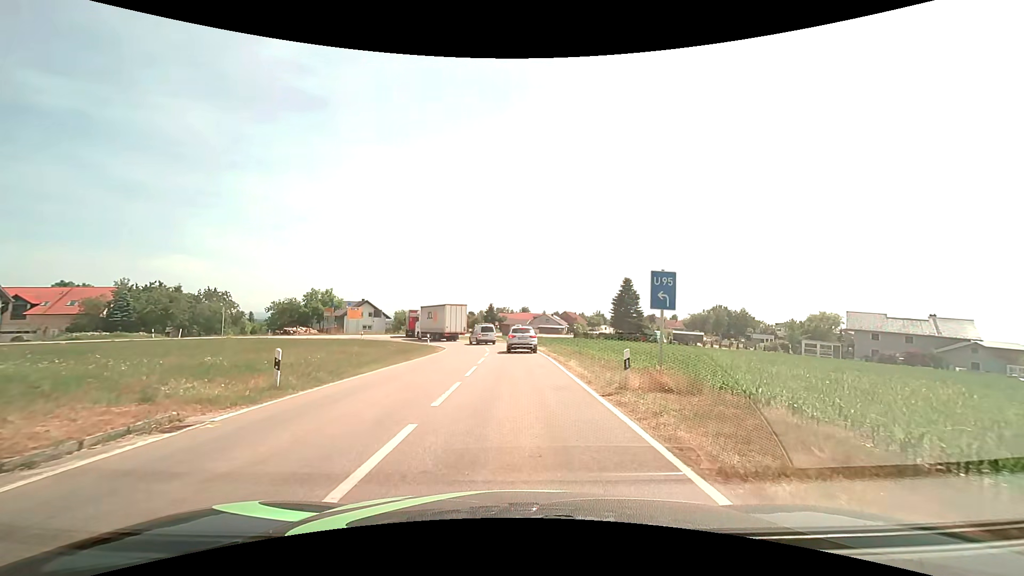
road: tertiary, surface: asphalt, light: Day
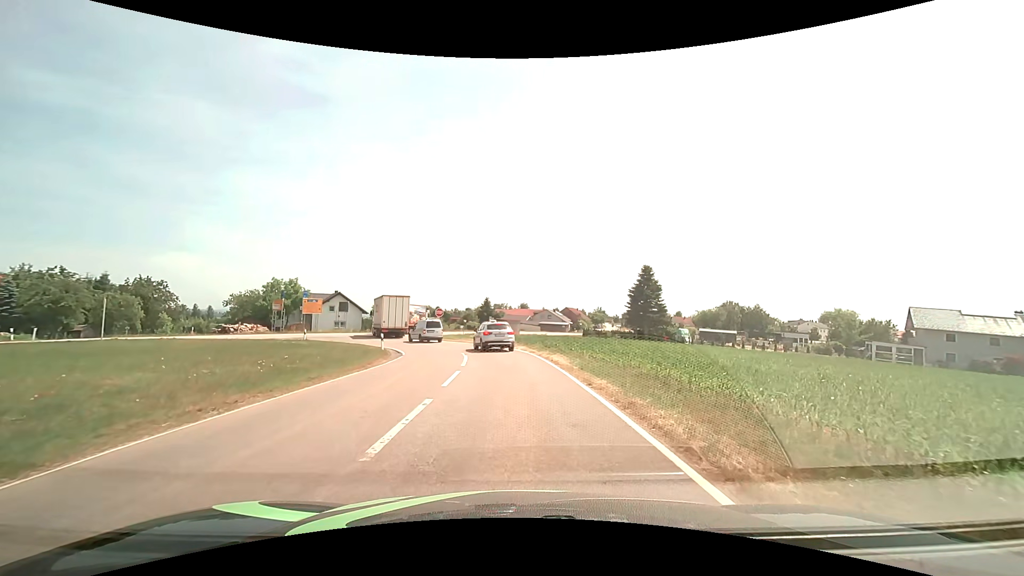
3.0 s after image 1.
(-0.1, +15.4) m; 0°
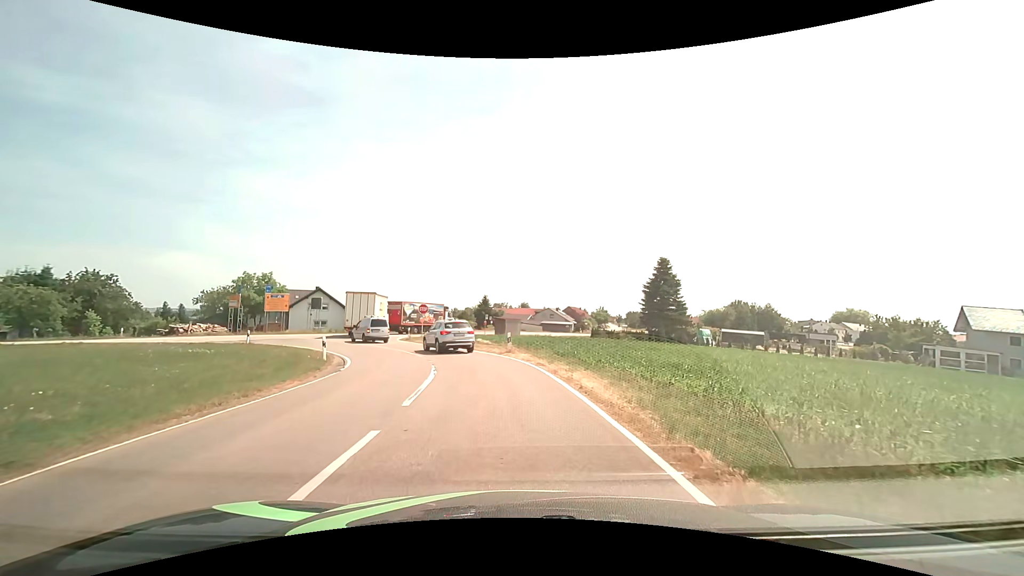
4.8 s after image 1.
(+0.1, +9.1) m; 0°
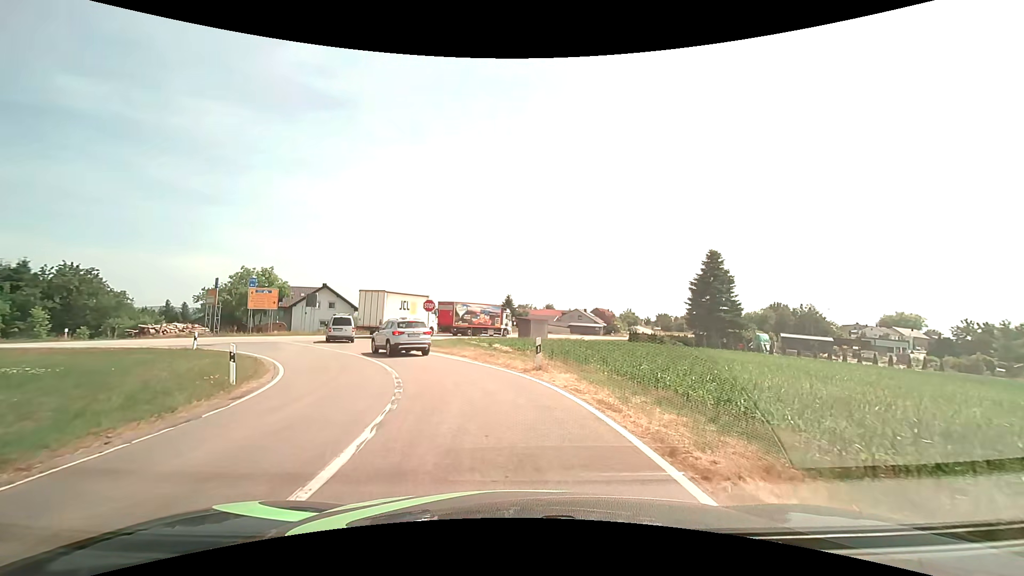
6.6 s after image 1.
(-0.2, +8.7) m; -3°
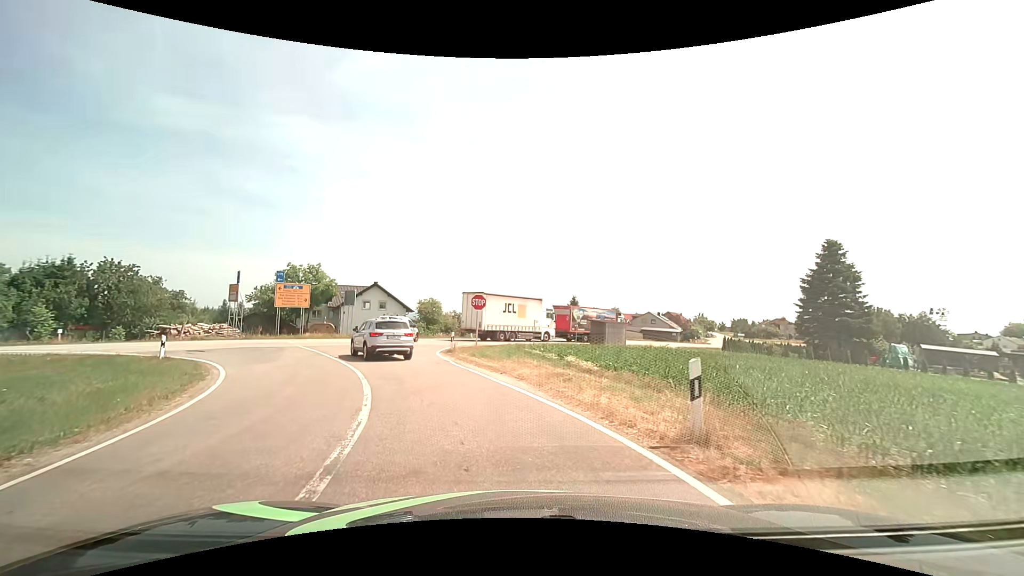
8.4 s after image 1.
(-0.4, +8.4) m; -7°
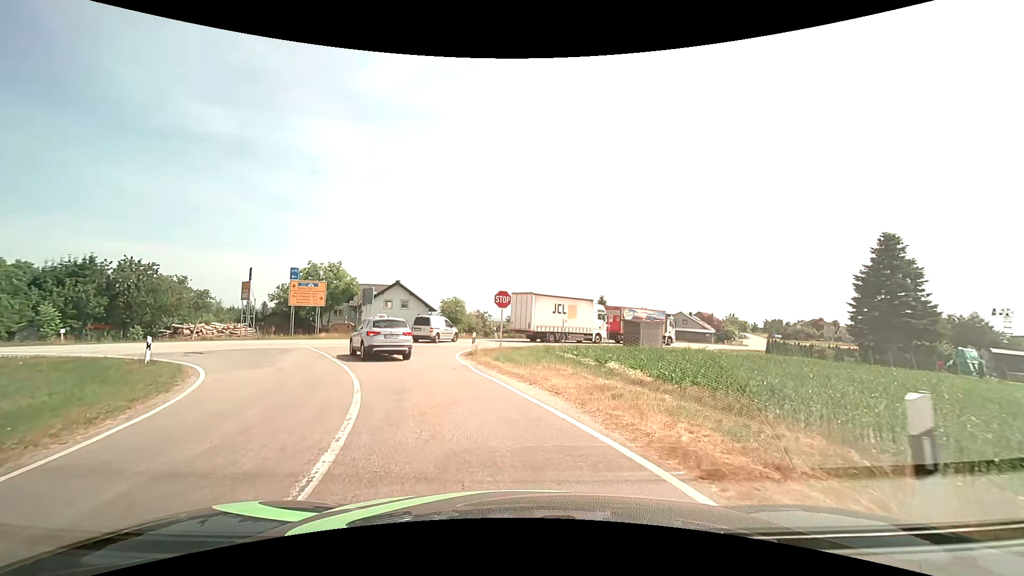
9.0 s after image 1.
(-0.1, +2.8) m; -2°
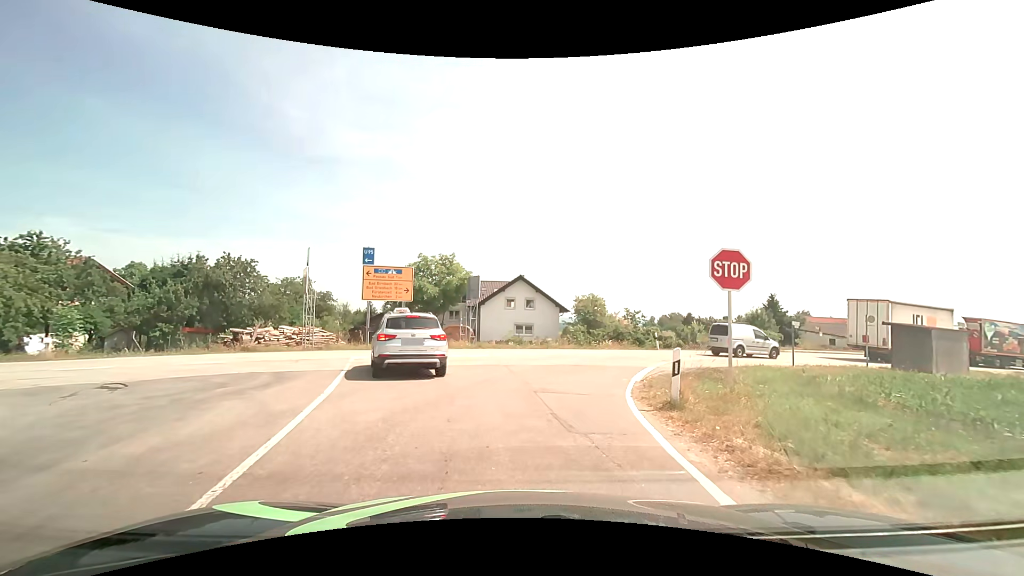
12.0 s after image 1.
(-1.9, +13.3) m; -16°
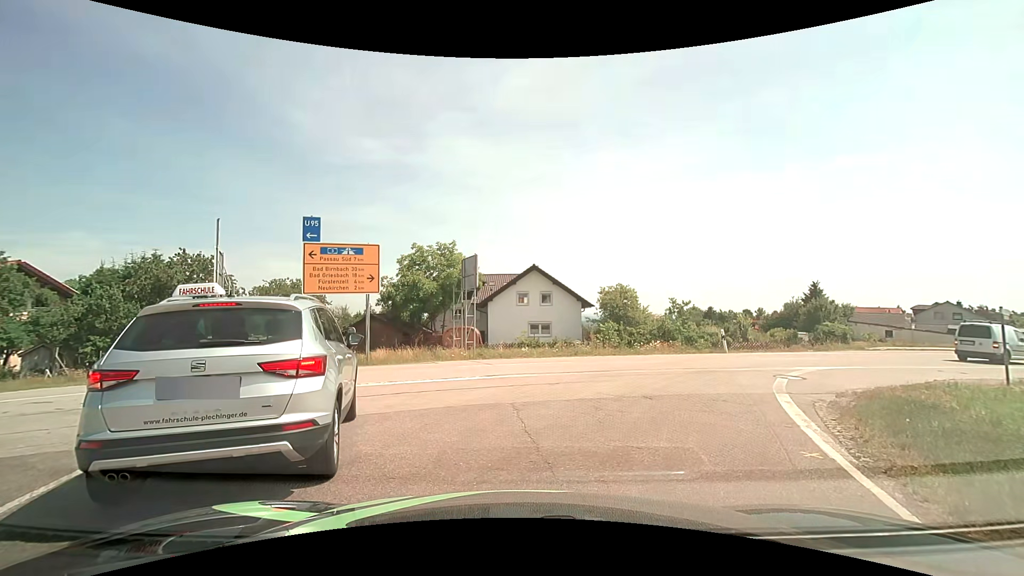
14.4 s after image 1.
(+0.1, +7.9) m; -2°
